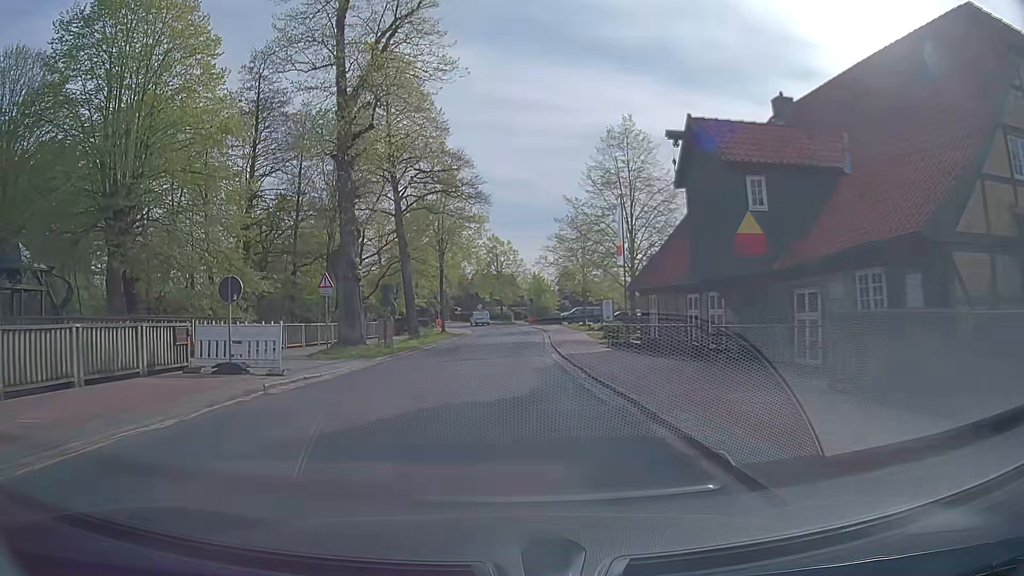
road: secondary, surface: asphalt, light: Day
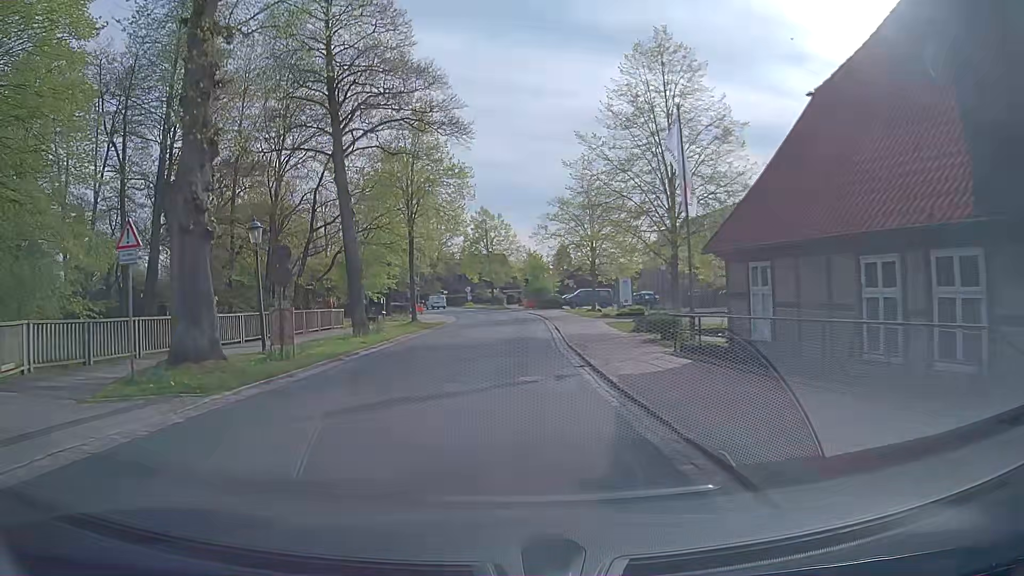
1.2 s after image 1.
(+0.1, +12.2) m; +1°
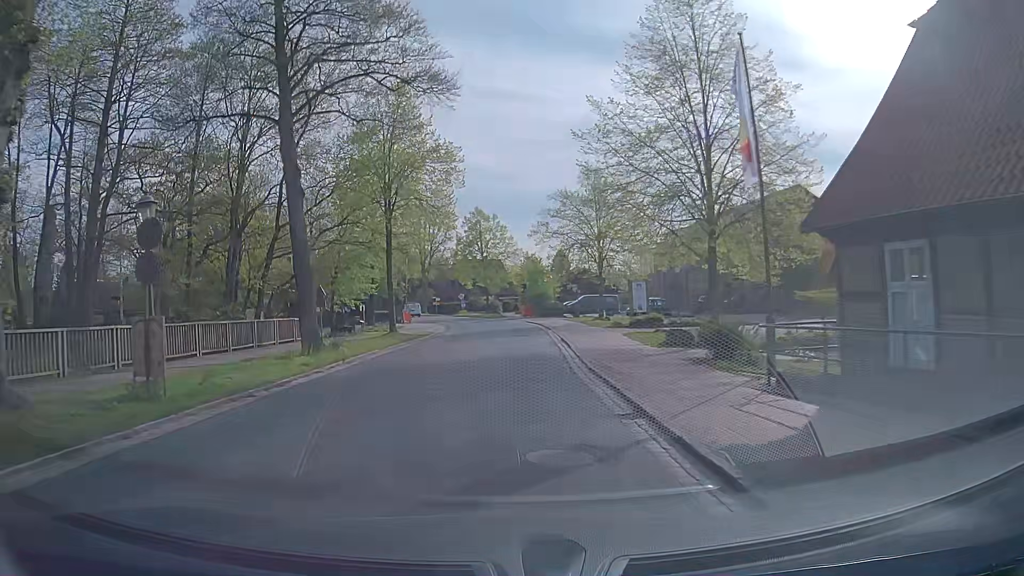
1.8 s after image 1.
(0.0, +6.1) m; 0°
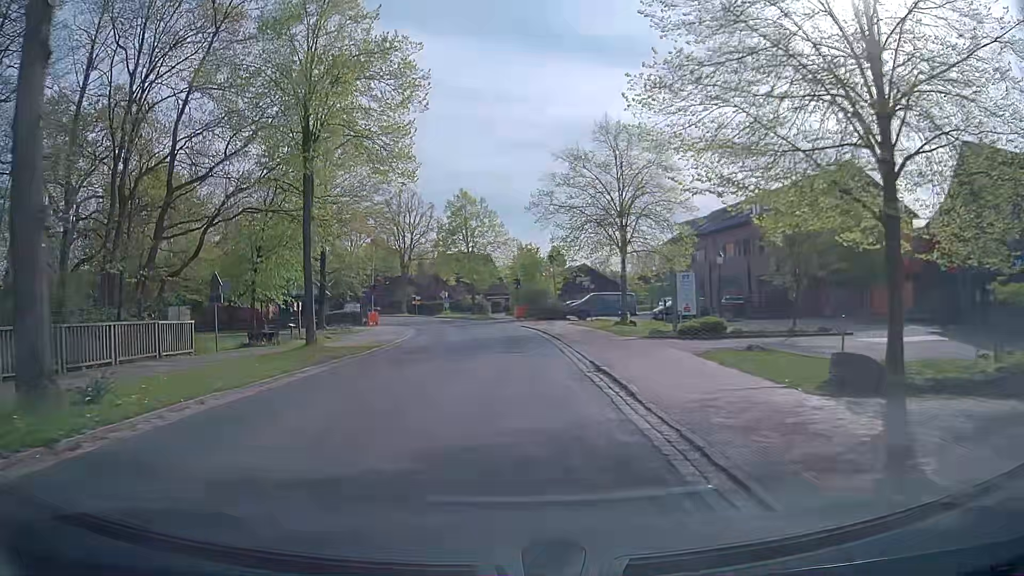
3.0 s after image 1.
(+0.1, +12.4) m; 0°
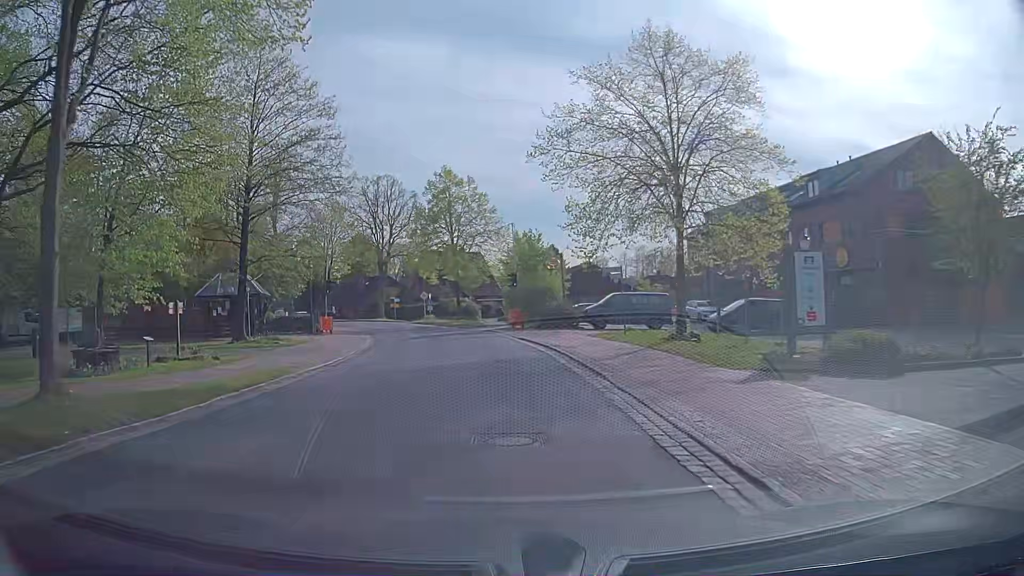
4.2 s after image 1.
(+0.3, +12.3) m; +2°
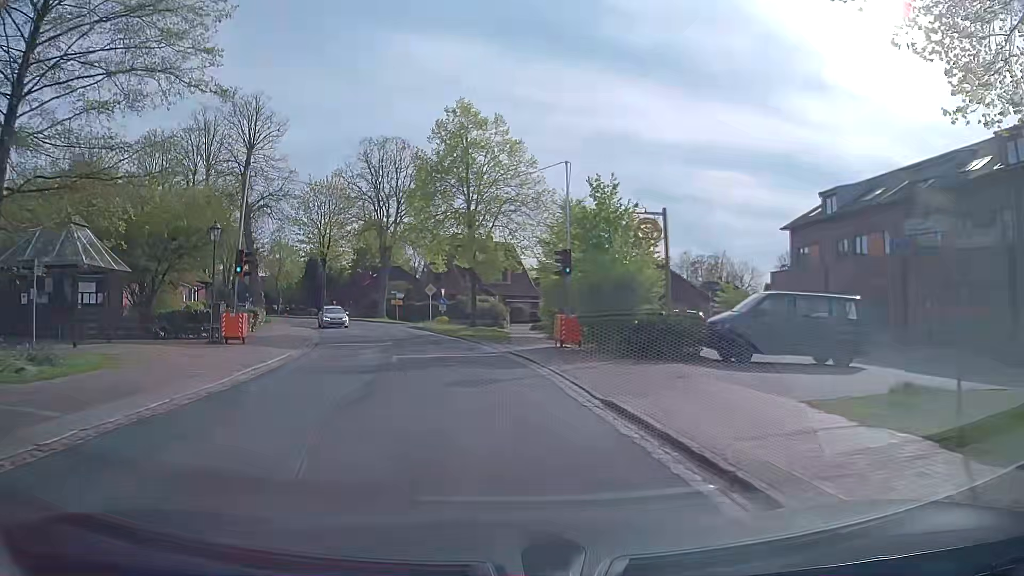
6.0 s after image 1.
(-0.4, +18.4) m; -3°
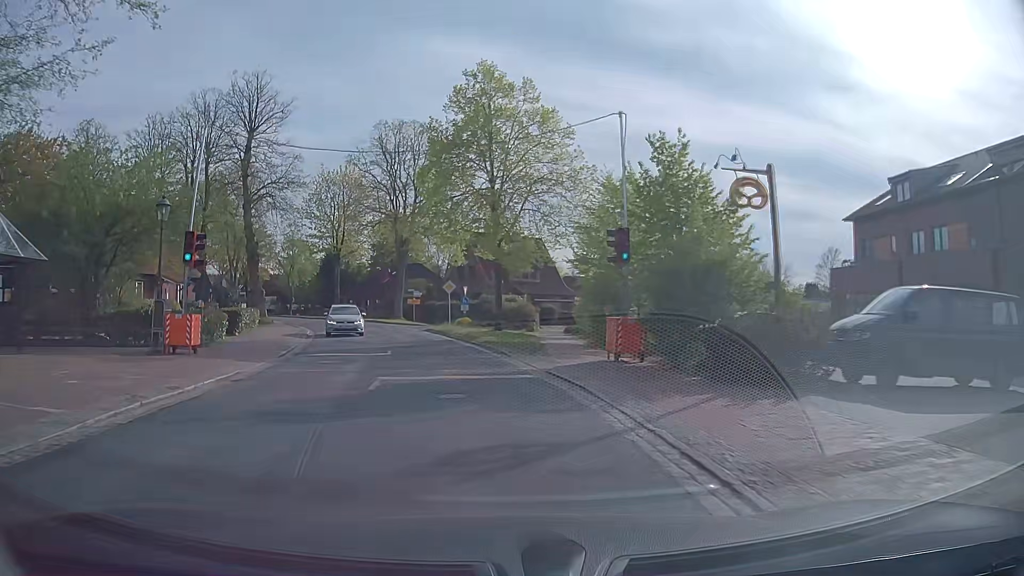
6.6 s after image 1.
(-0.1, +6.1) m; -2°
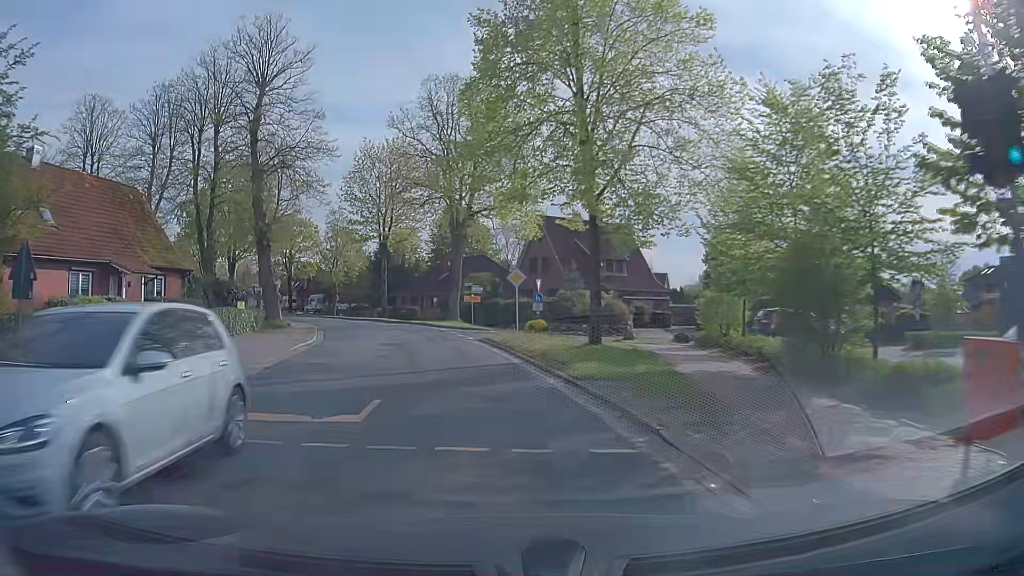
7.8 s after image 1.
(-0.7, +12.1) m; -6°
(-1, +10) (-2, +20) (-3, +30) (-6, +39) (-9, +49) (-13, +58) (-18, +67) (-24, +75) (-29, +84) (-34, +92) m
